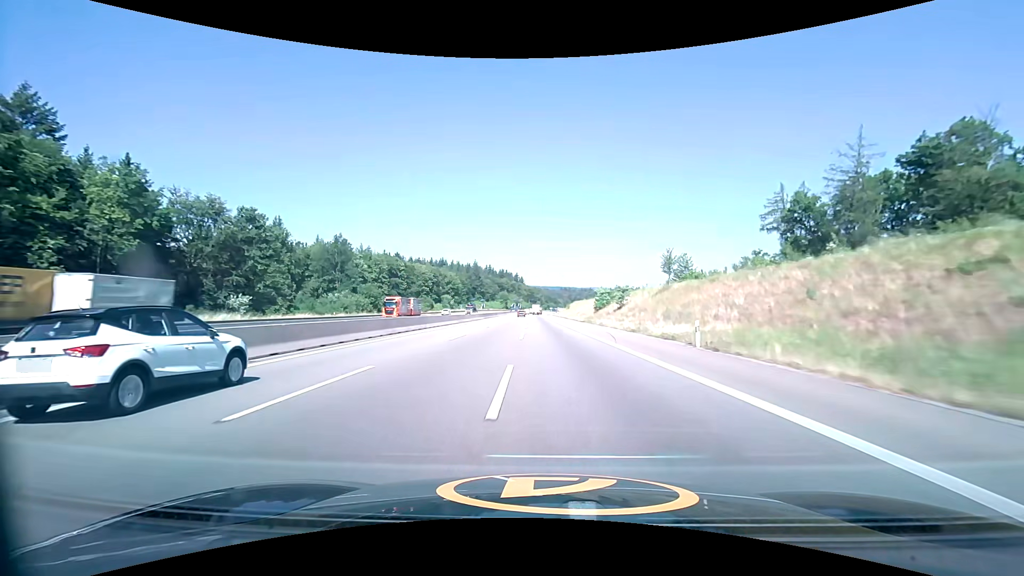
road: motorway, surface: asphalt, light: Day
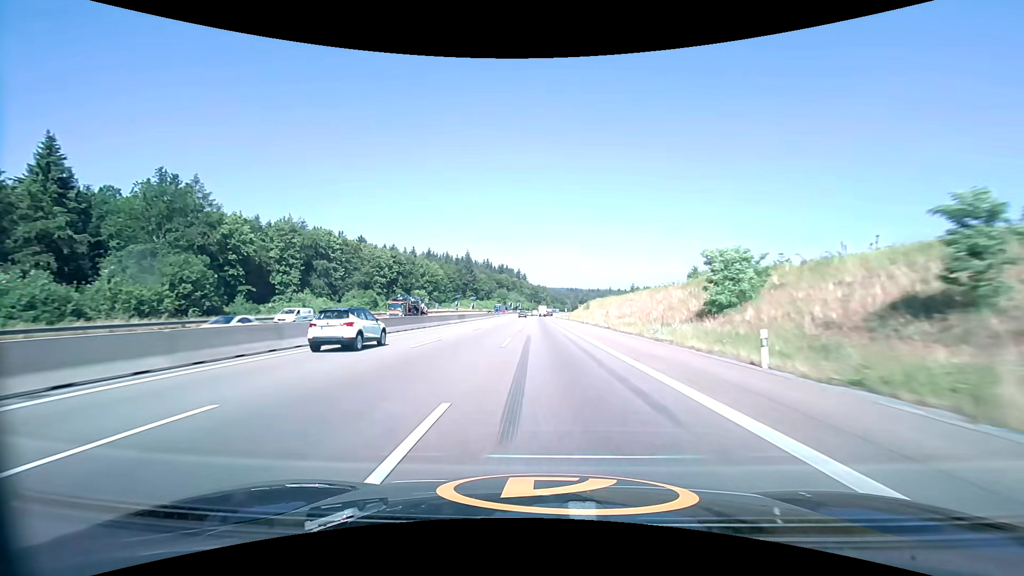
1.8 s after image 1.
(-0.3, +58.8) m; -1°
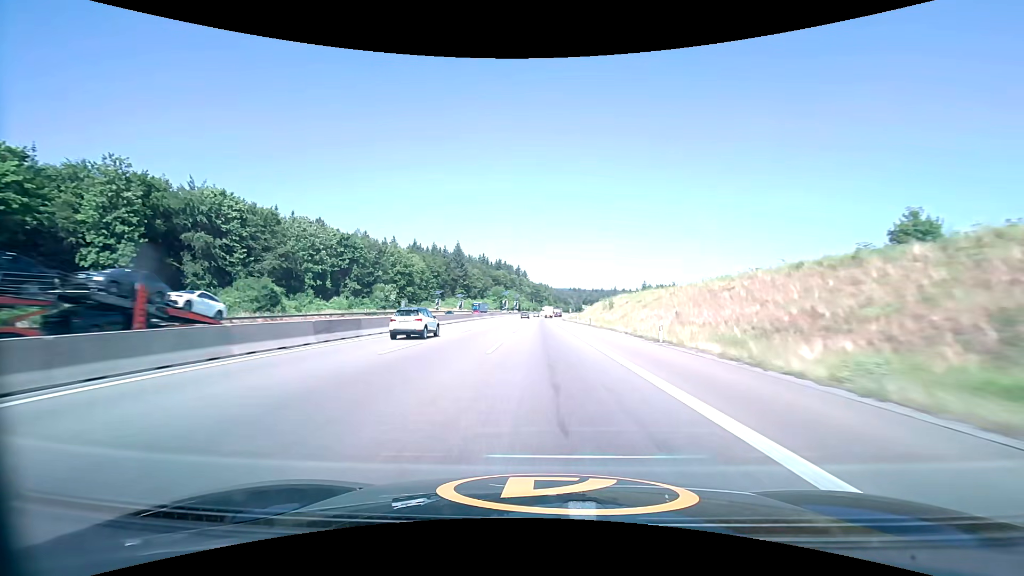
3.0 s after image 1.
(0.0, +39.0) m; 0°
(0, +10) (0, +20) (0, +30) (0, +40) (0, +50) (0, +60) (0, +70) (0, +80) (0, +90) (0, +100) m
